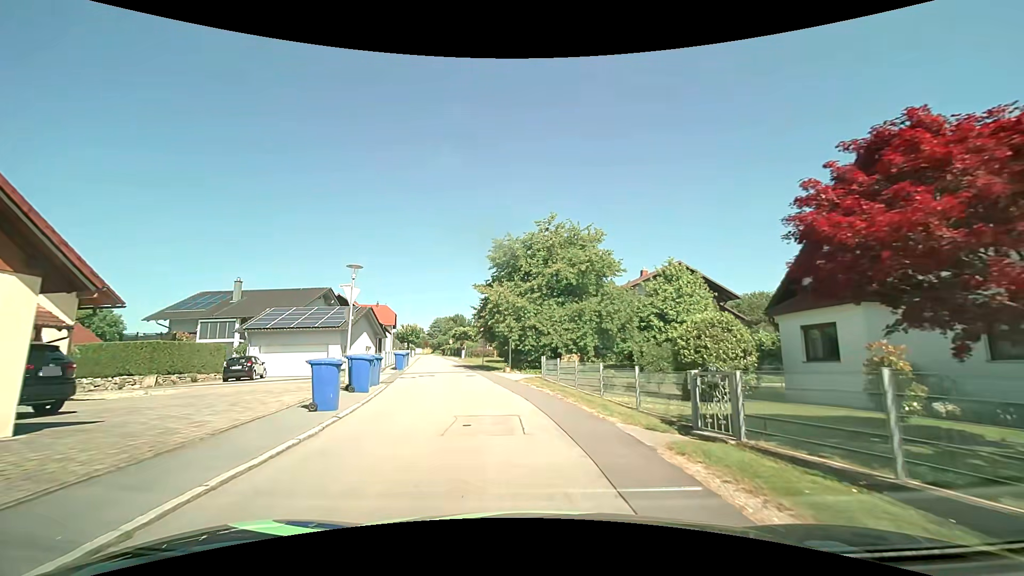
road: residential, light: Day
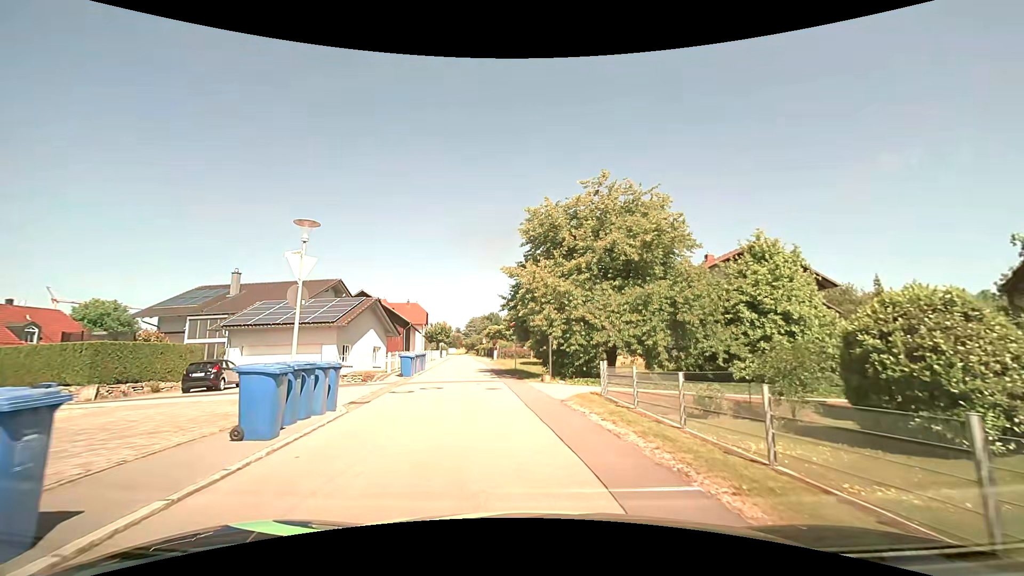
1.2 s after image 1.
(-0.3, +7.6) m; -5°
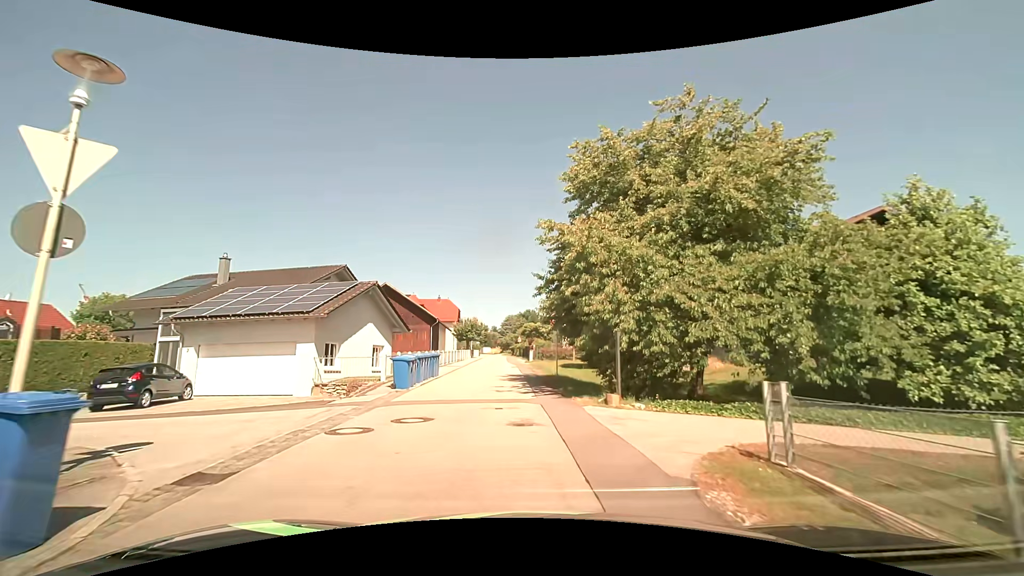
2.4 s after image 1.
(-0.2, +7.7) m; -4°
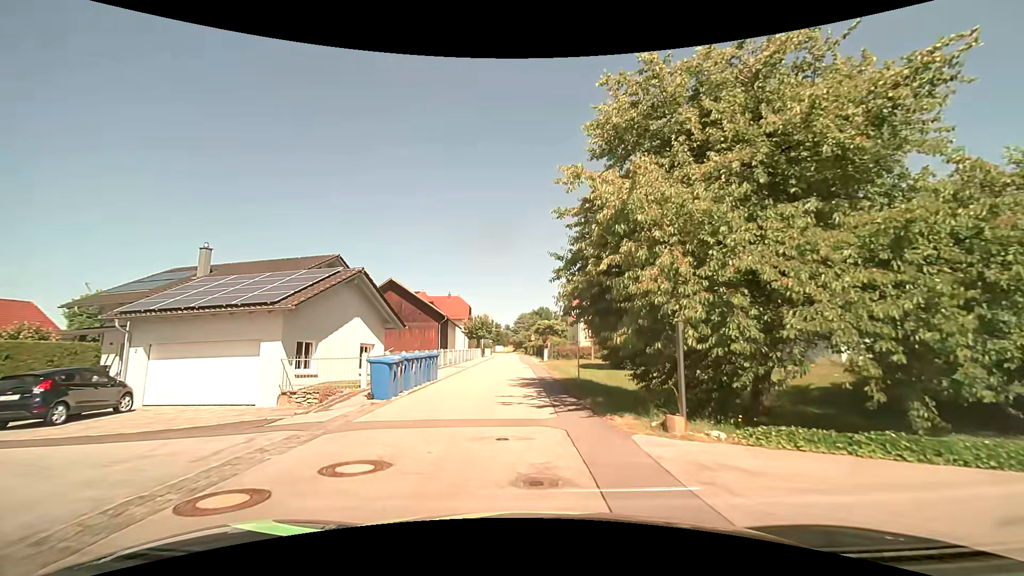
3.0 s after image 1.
(0.0, +3.9) m; -1°
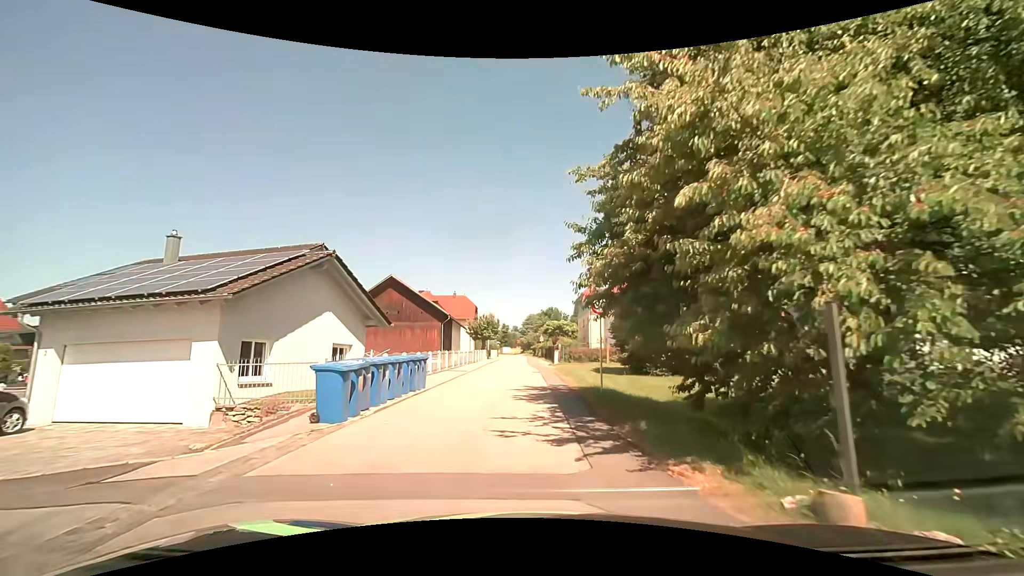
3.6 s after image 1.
(-0.1, +3.9) m; -2°
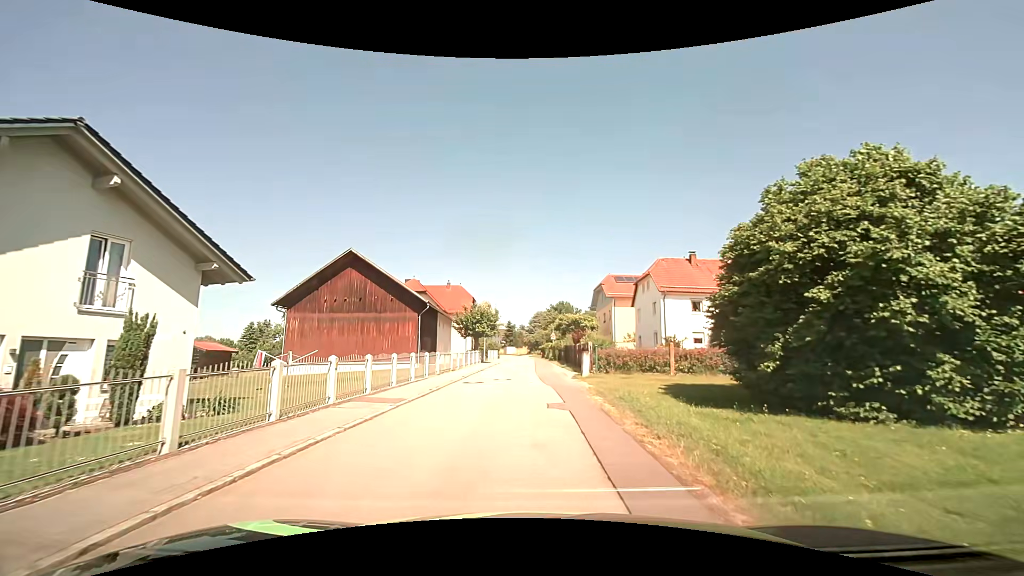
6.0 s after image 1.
(-0.1, +15.9) m; +1°
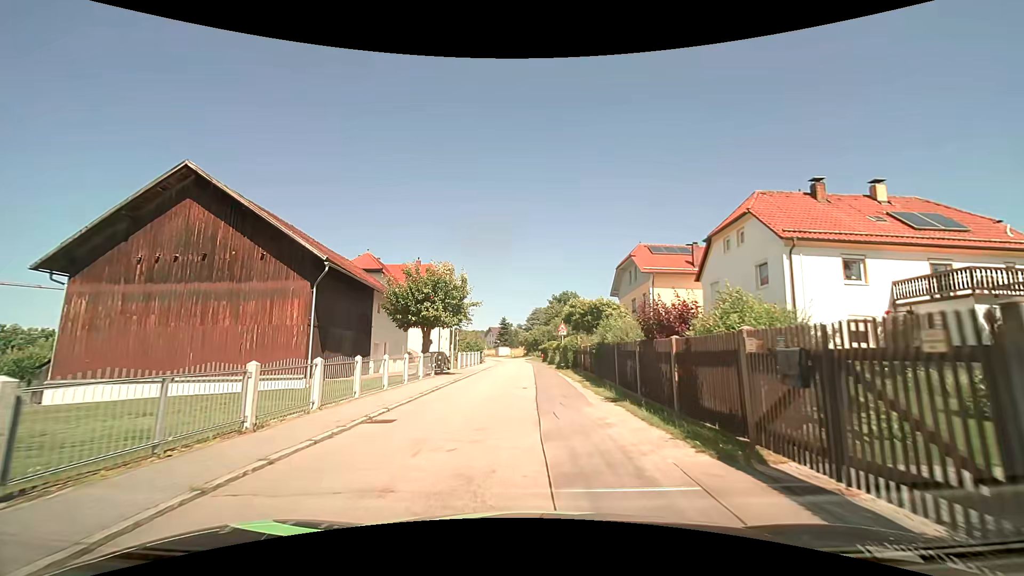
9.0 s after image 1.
(-0.5, +20.9) m; -1°
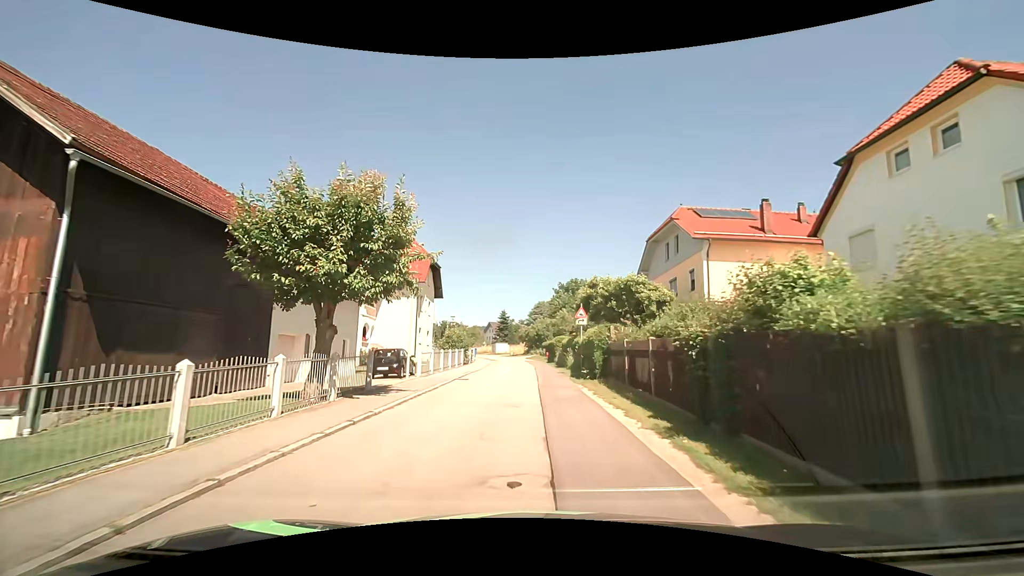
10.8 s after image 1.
(0.0, +12.4) m; 0°
(0, +10) (0, +20) (0, +30) (0, +40) (-1, +50) (-3, +60) (-6, +69) (-9, +79) (-13, +88) (-17, +97) m
